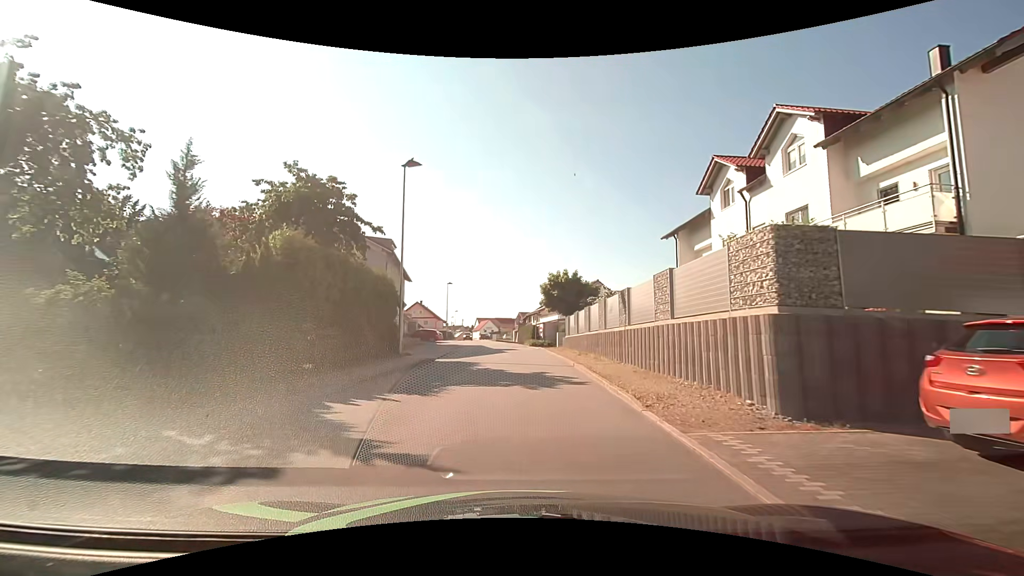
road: unclassified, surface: asphalt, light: Day
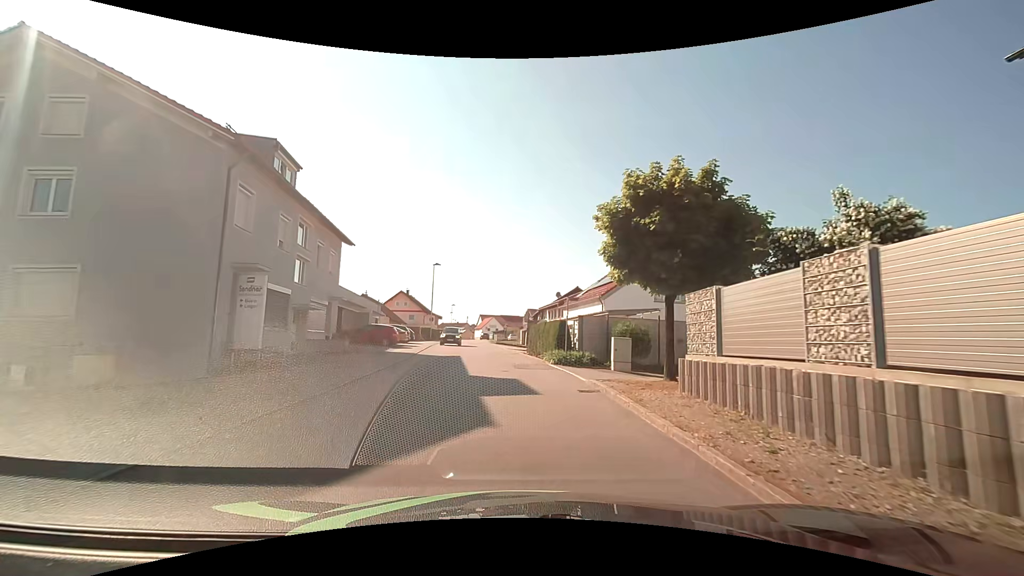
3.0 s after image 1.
(-0.1, +22.8) m; 0°
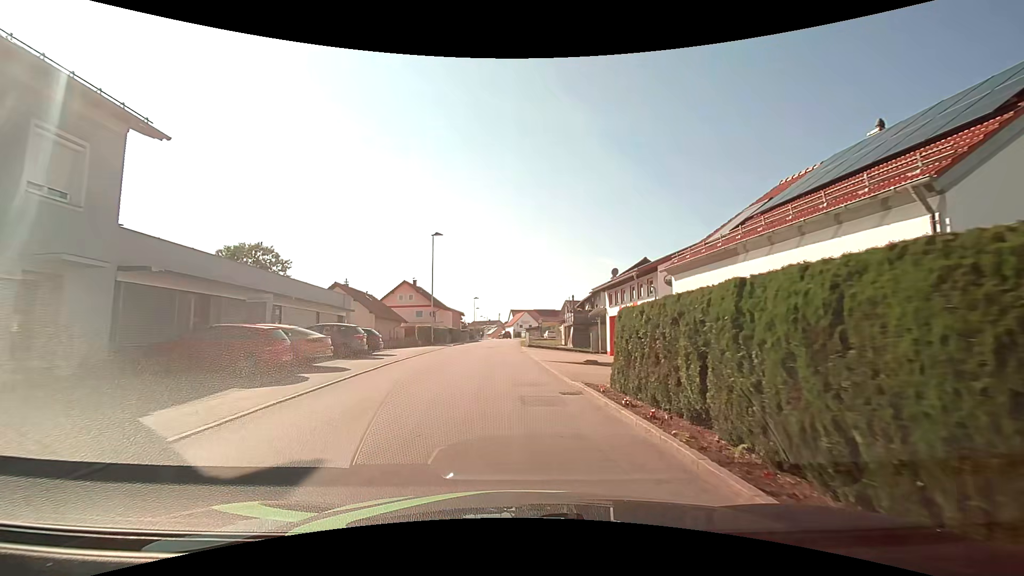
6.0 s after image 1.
(-0.6, +21.0) m; -5°
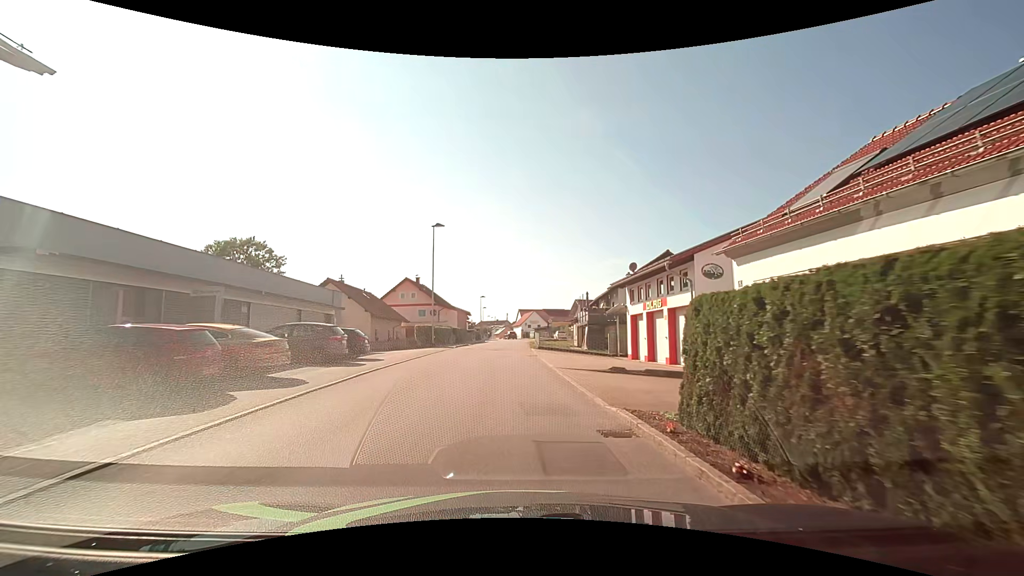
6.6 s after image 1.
(0.0, +4.1) m; -2°
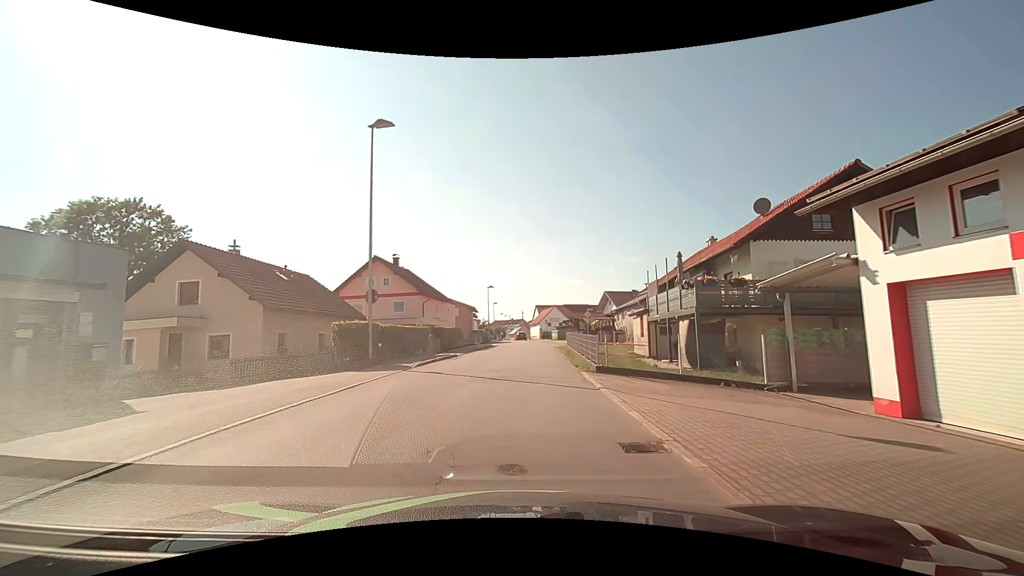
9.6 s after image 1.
(-0.1, +21.0) m; -1°
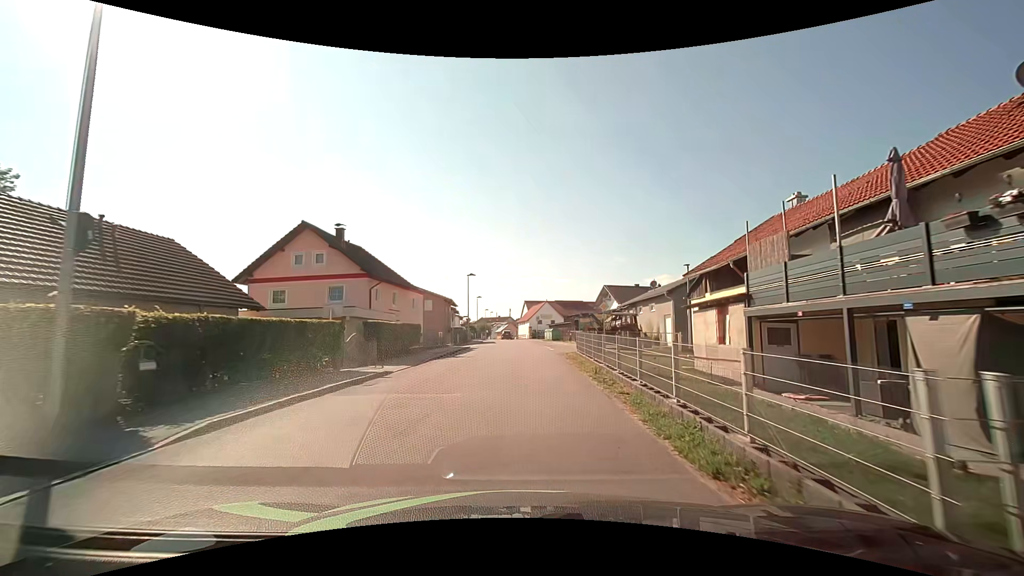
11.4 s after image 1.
(0.0, +13.0) m; +1°
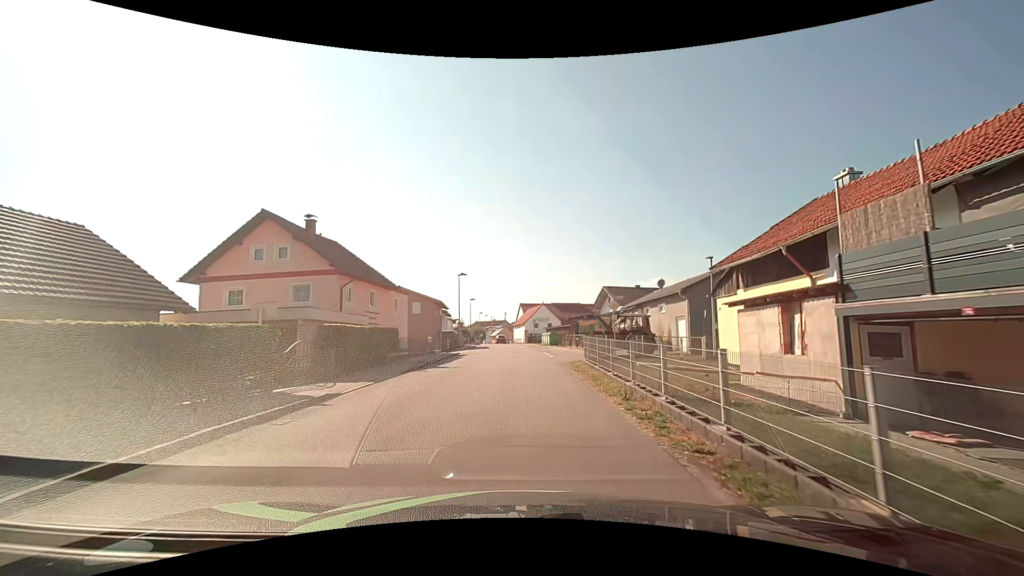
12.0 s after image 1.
(0.0, +4.4) m; +2°
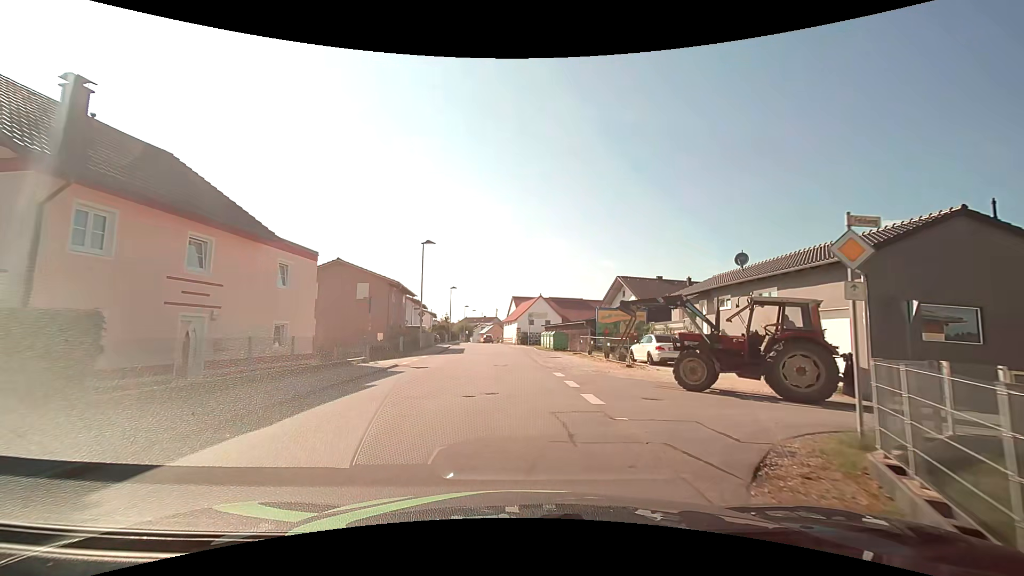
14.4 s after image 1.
(-0.1, +17.5) m; +1°
(0, +10) (0, +20) (-1, +30) (-2, +40) (-2, +50) (-3, +60) (-4, +70) (-5, +80) (-6, +90) (-6, +100) m
